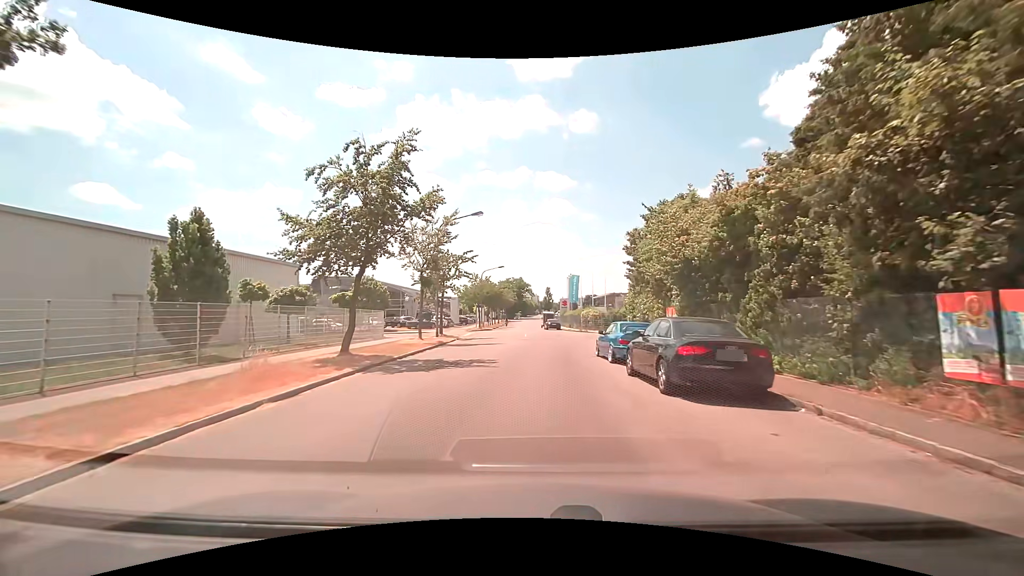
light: Day
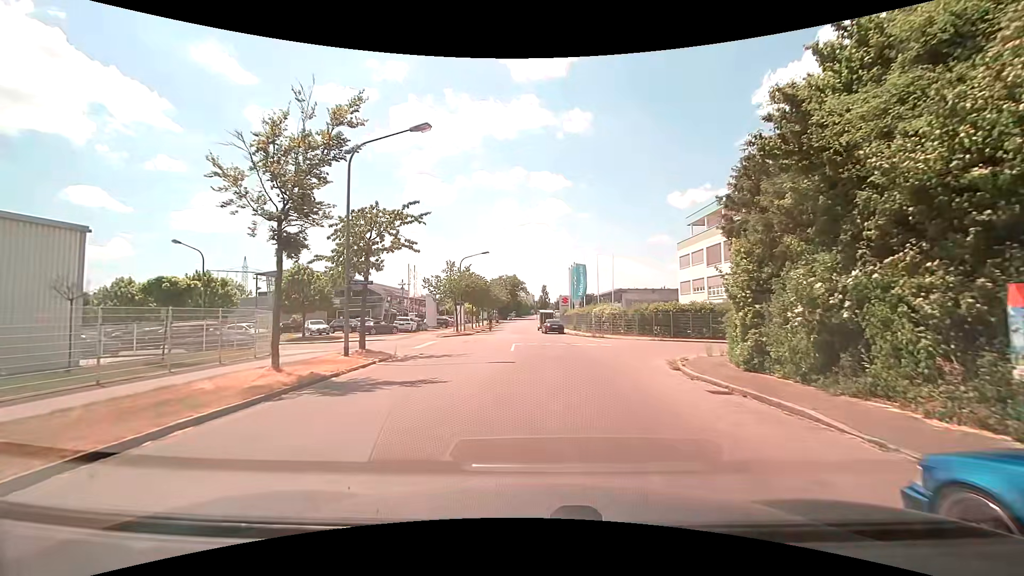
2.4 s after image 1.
(+0.2, +15.4) m; +2°
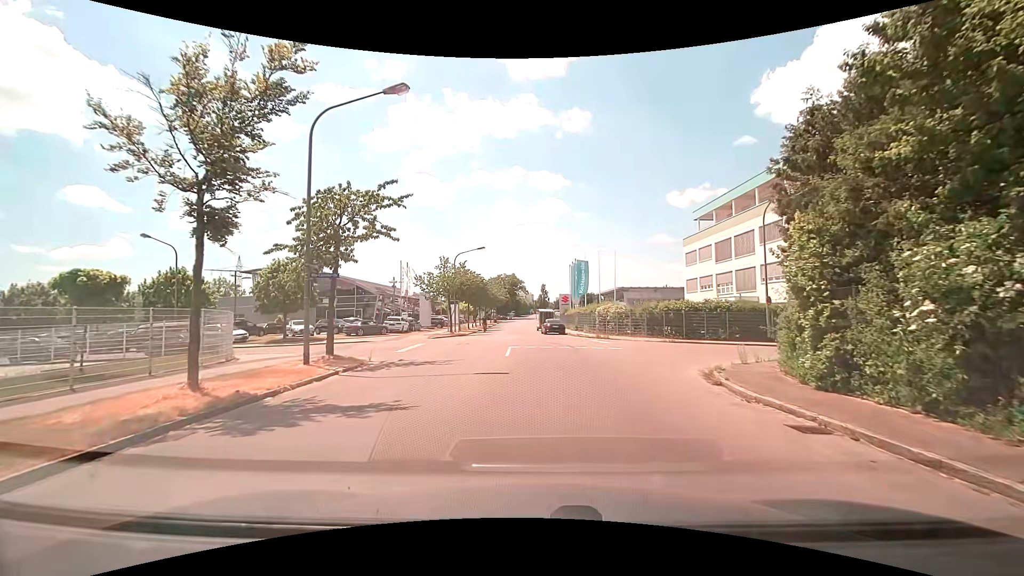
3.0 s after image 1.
(0.0, +3.1) m; -1°
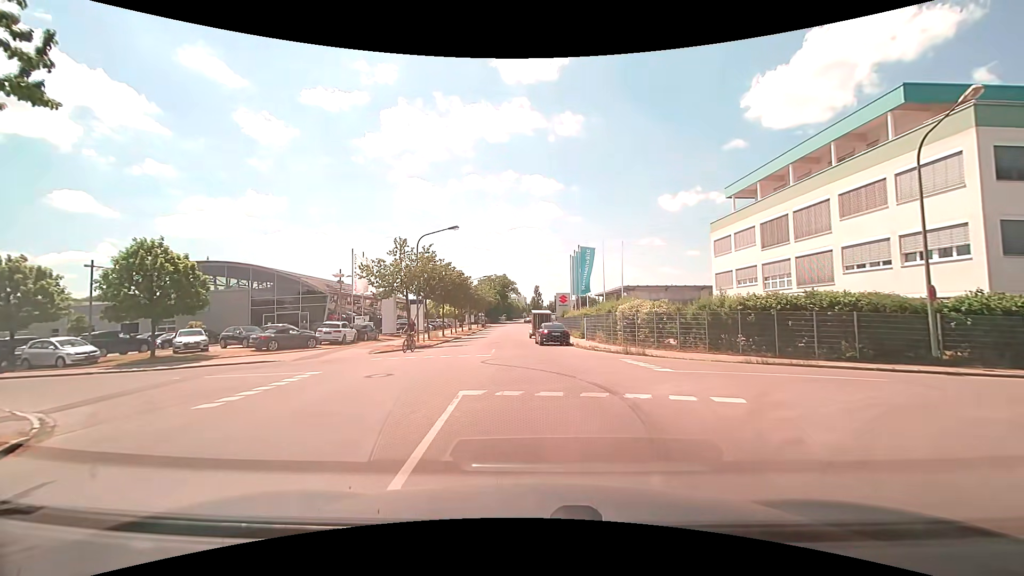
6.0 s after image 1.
(+0.2, +13.1) m; +1°
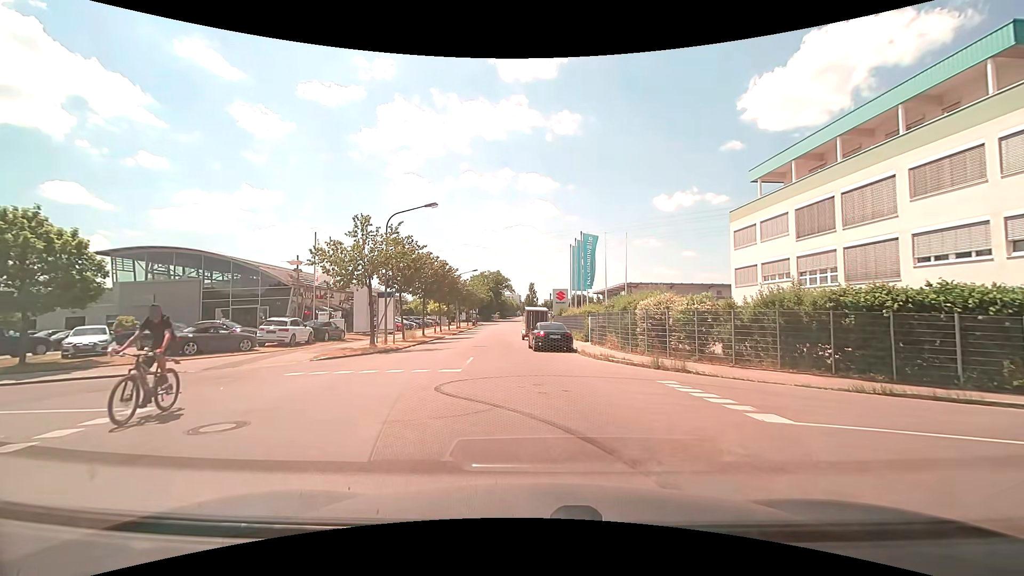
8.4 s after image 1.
(0.0, +6.4) m; +2°
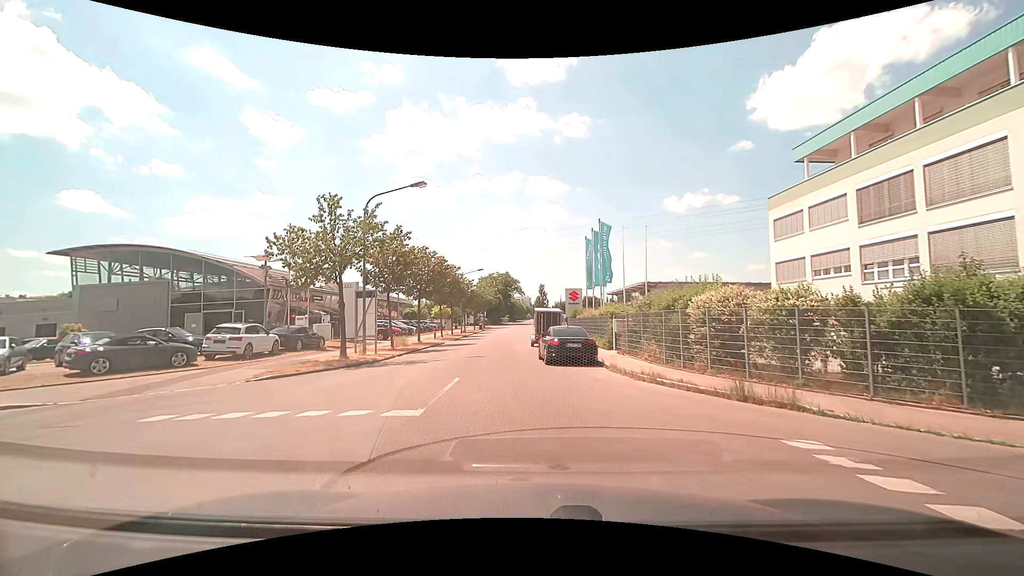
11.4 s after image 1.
(-0.1, +5.6) m; -2°
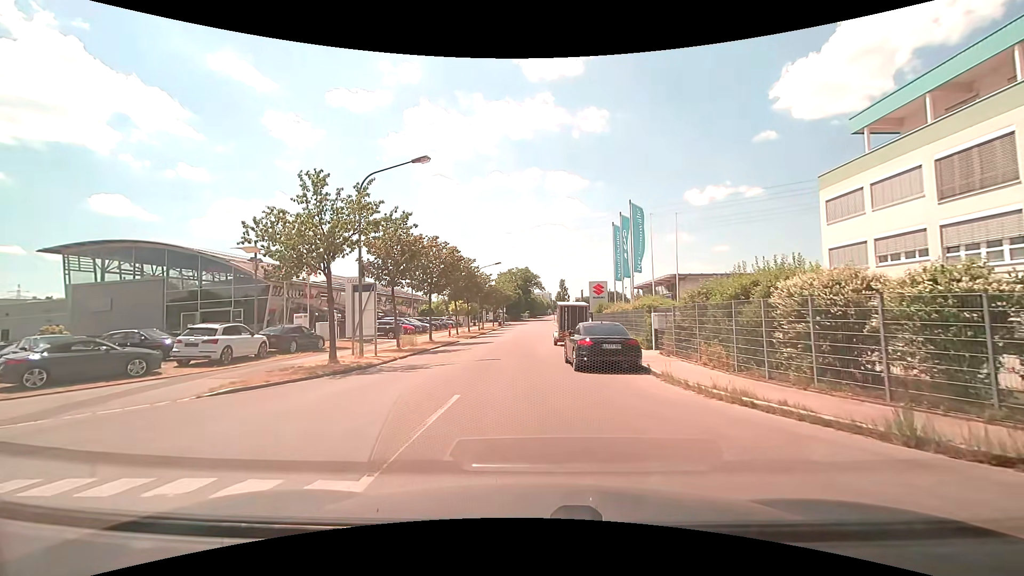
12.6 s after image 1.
(-0.1, +3.7) m; -2°
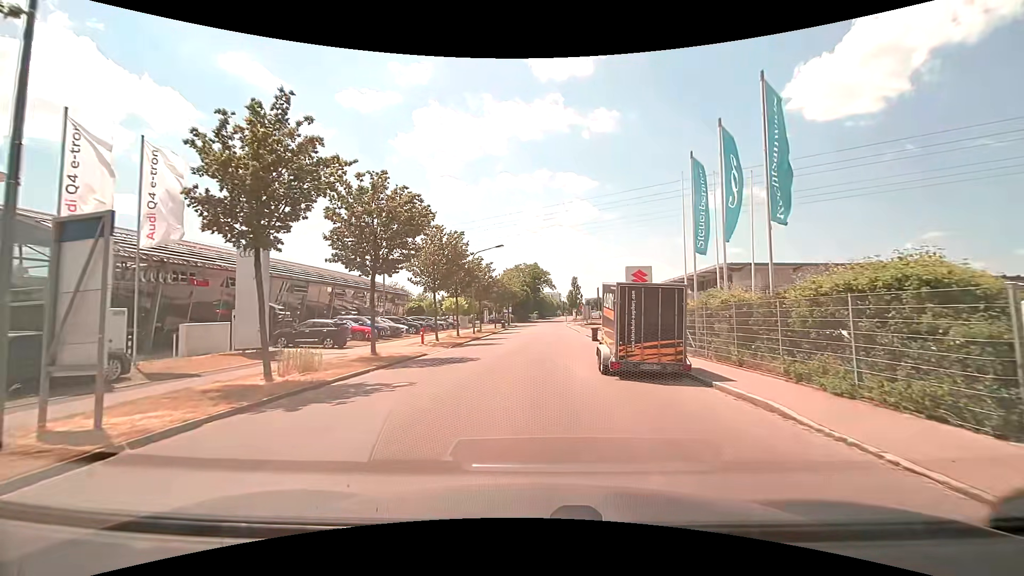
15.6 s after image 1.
(-0.4, +15.4) m; 0°
(0, +10) (0, +20) (0, +30) (+1, +40) (+1, +50) (+1, +60) (+1, +70) (+2, +80) (+2, +90) (+6, +99) m
